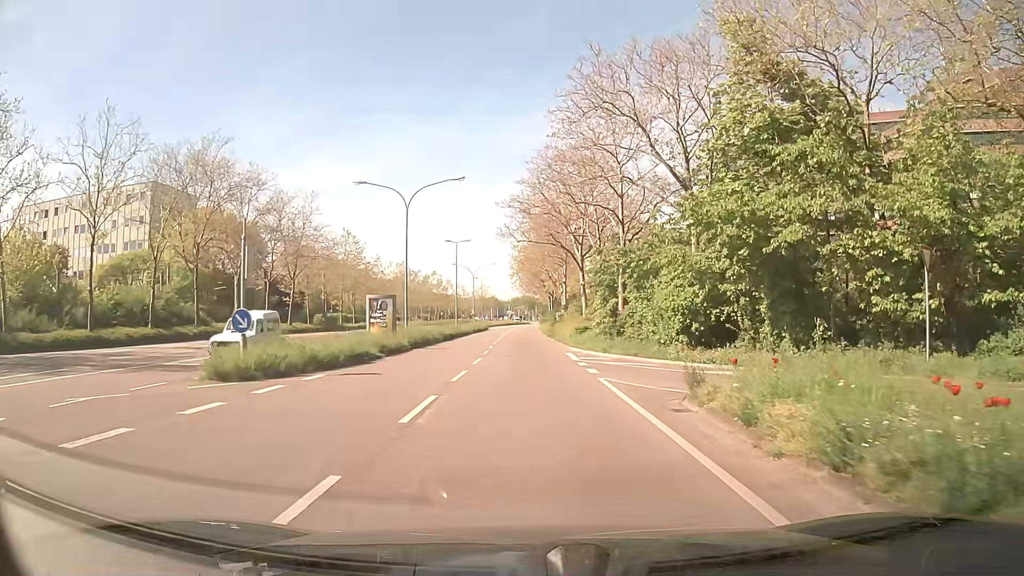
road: secondary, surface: asphalt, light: Day
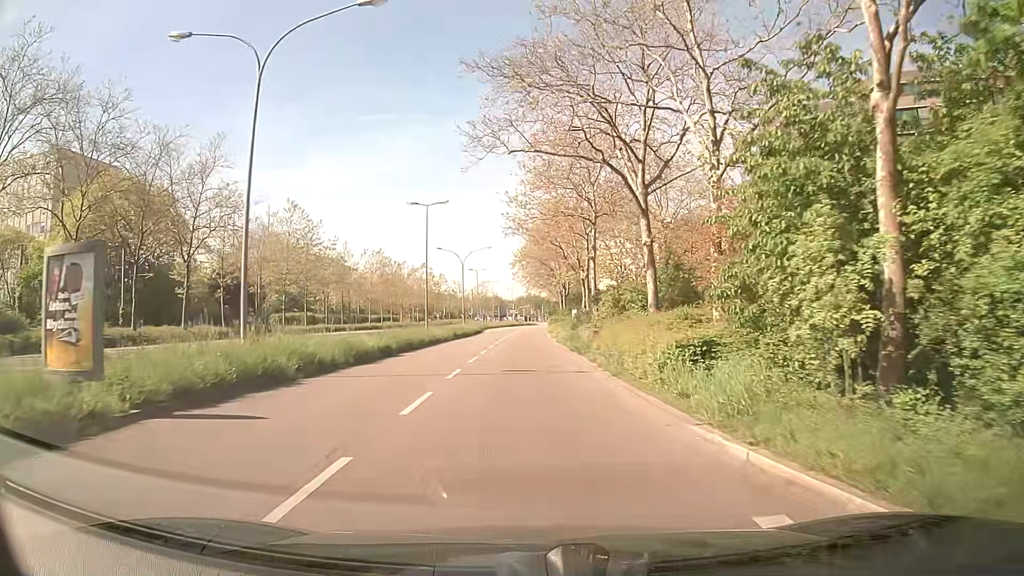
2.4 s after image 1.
(+0.1, +23.4) m; 0°
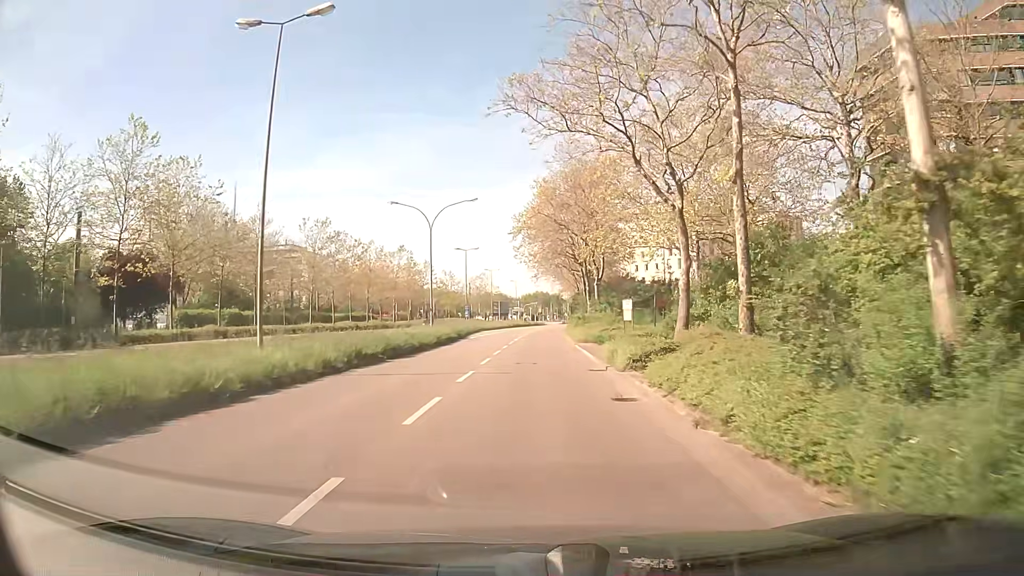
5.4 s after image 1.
(-0.3, +30.9) m; 0°
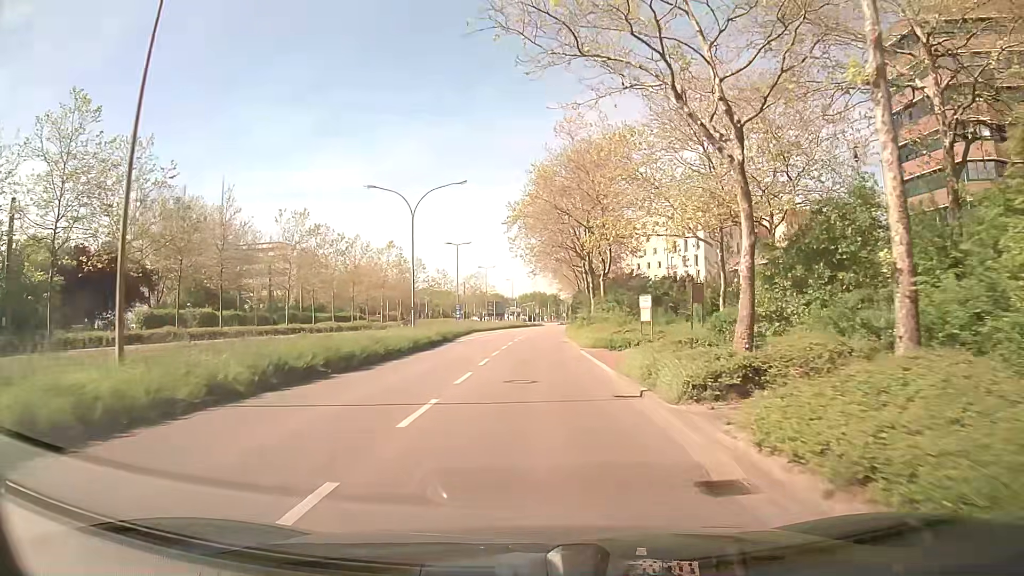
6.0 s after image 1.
(0.0, +6.3) m; -1°
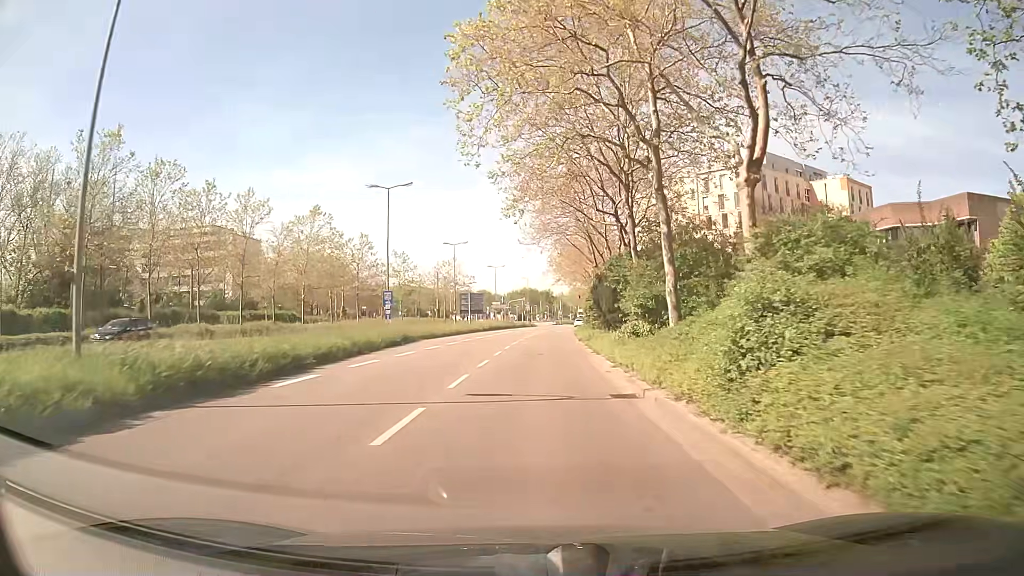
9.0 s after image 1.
(+0.7, +31.4) m; +2°
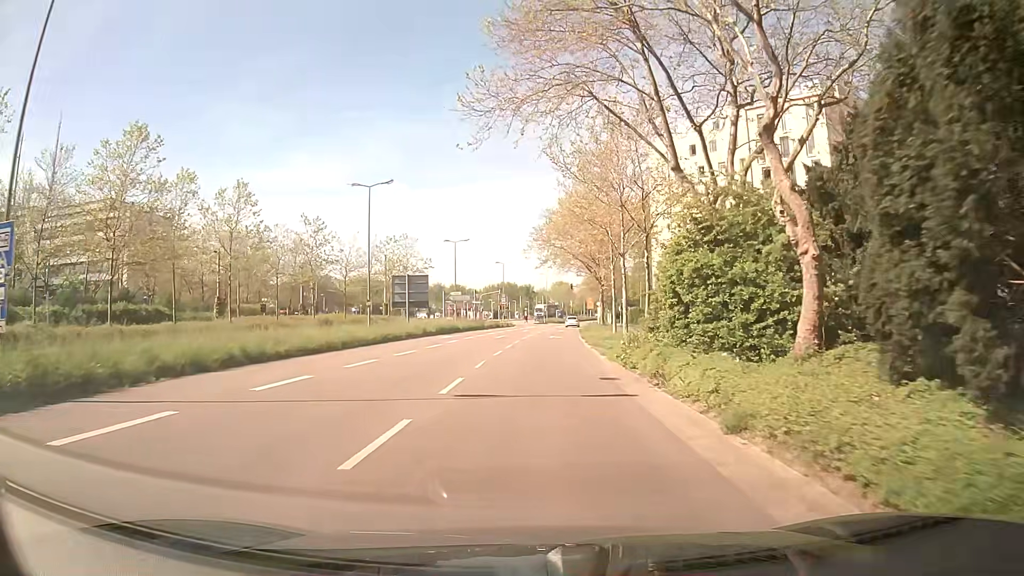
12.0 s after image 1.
(+0.3, +31.2) m; +1°
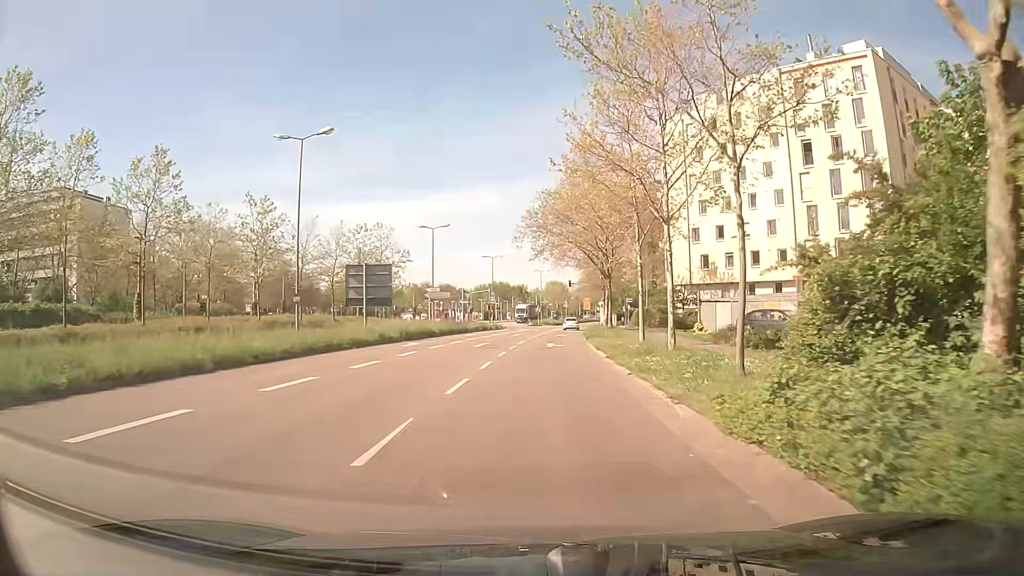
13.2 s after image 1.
(+0.1, +11.7) m; +1°
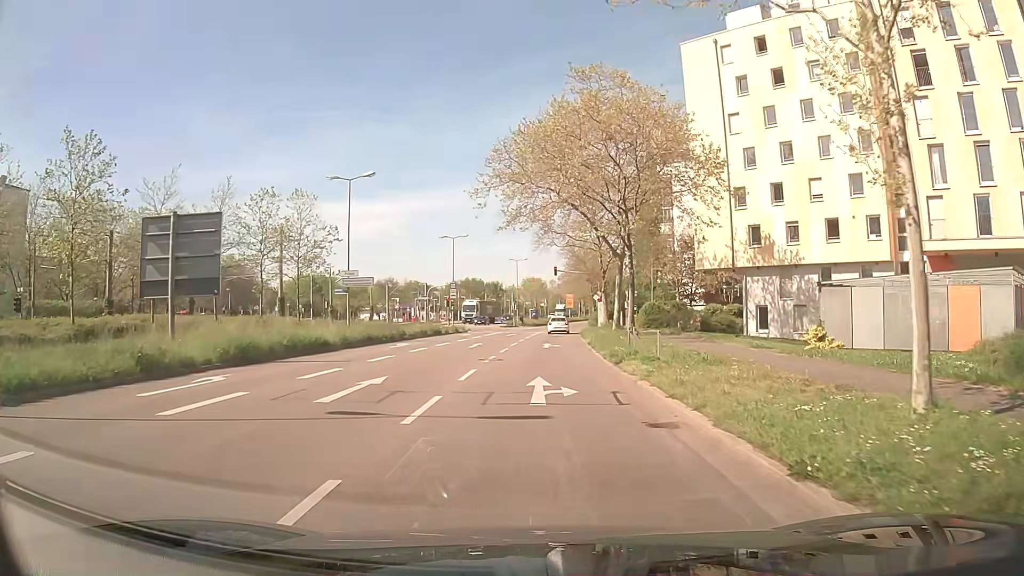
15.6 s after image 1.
(+0.1, +21.3) m; +2°
